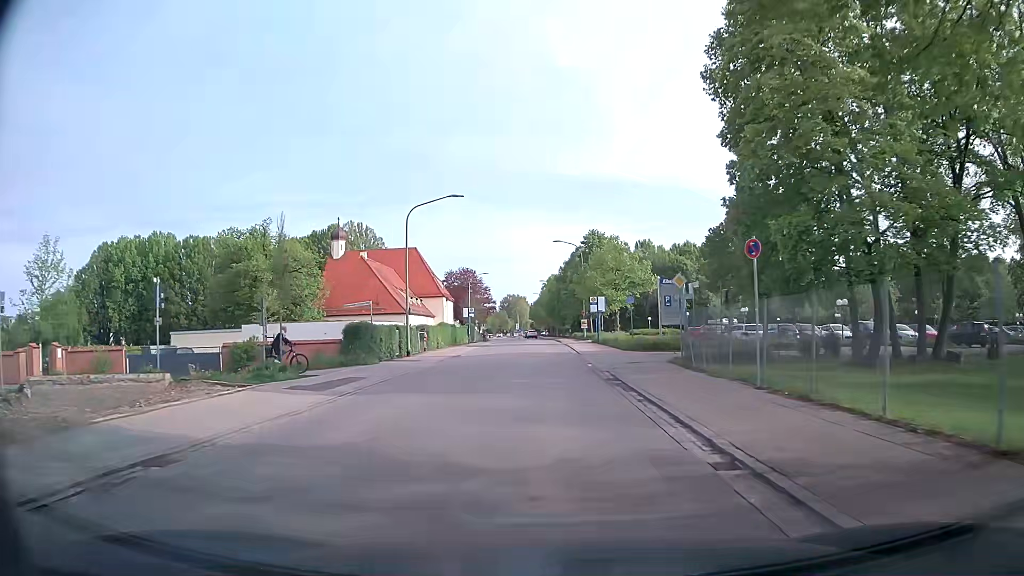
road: tertiary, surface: asphalt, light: Day
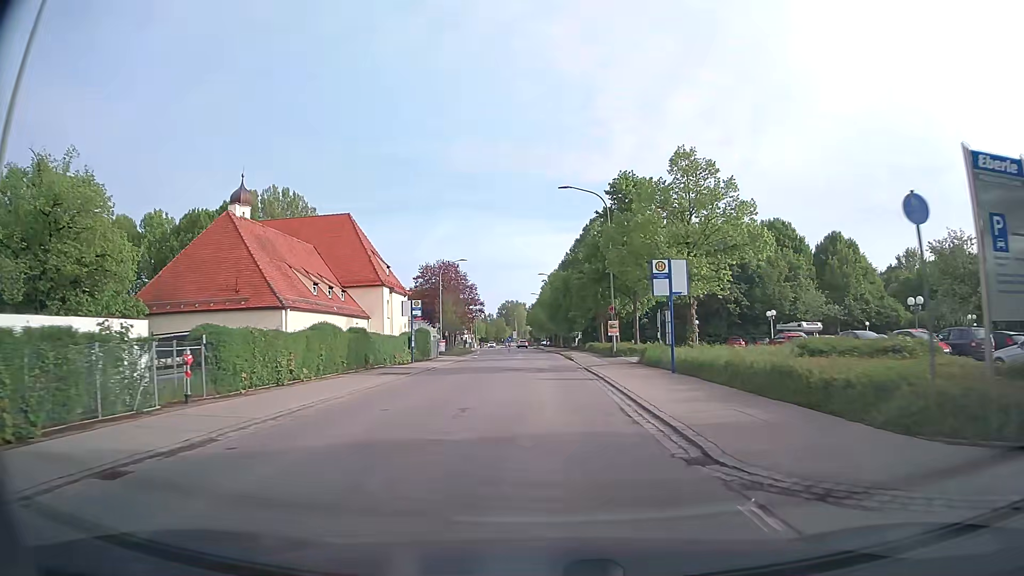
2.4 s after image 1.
(+0.1, +29.9) m; 0°
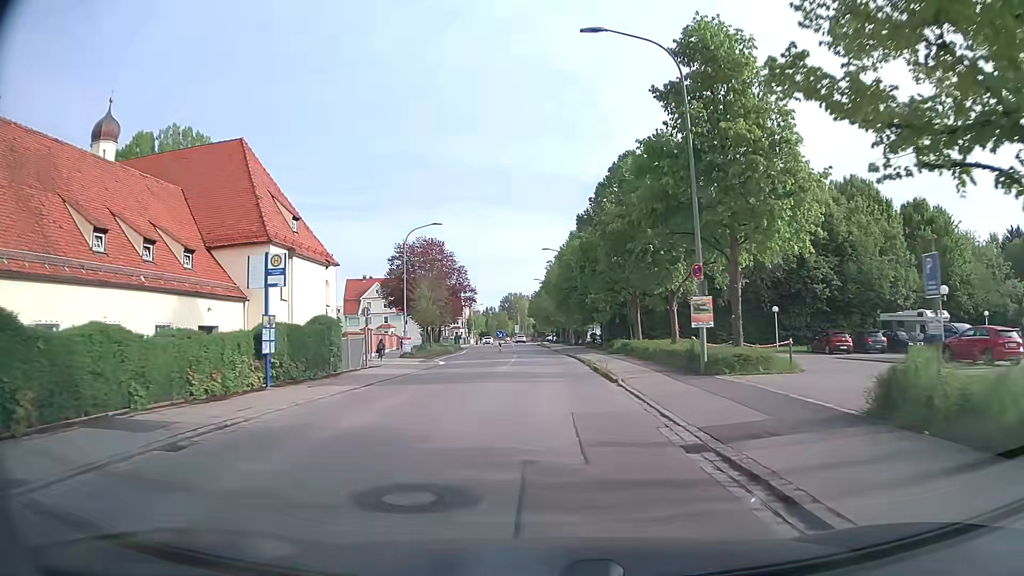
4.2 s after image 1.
(-0.1, +22.0) m; 0°
(0, +10) (0, +20) (0, +30) (0, +40) (-1, +50) (-1, +60) (-2, +70) (-2, +80) (-3, +90) (-3, +100) m
